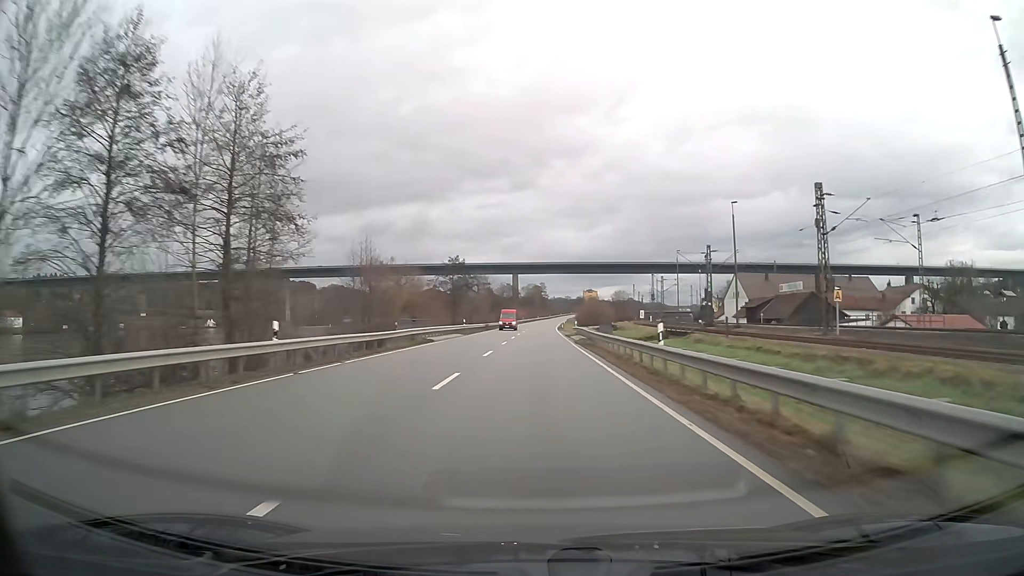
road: primary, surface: asphalt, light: Day
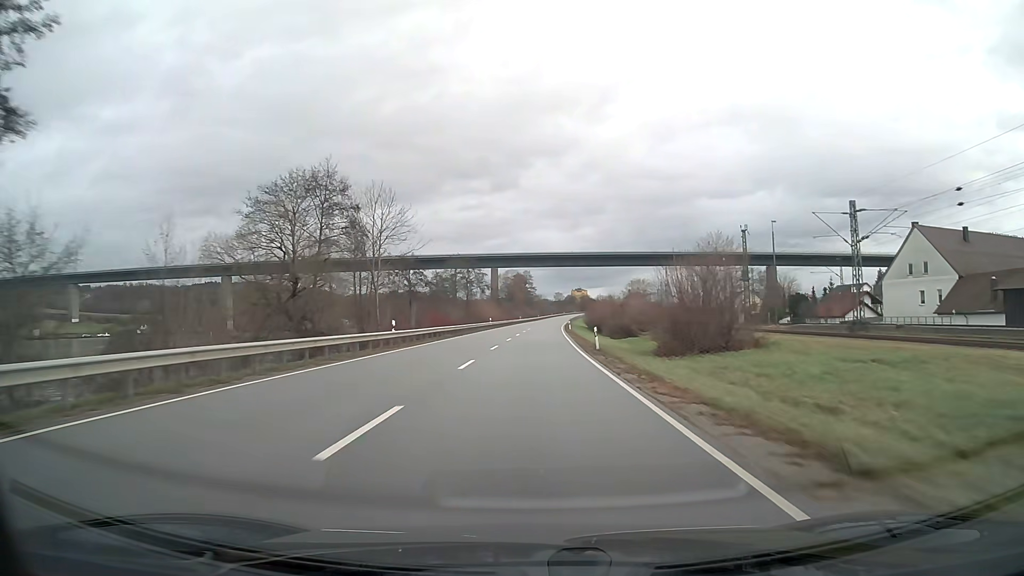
(+1.0, +79.1) m; +1°
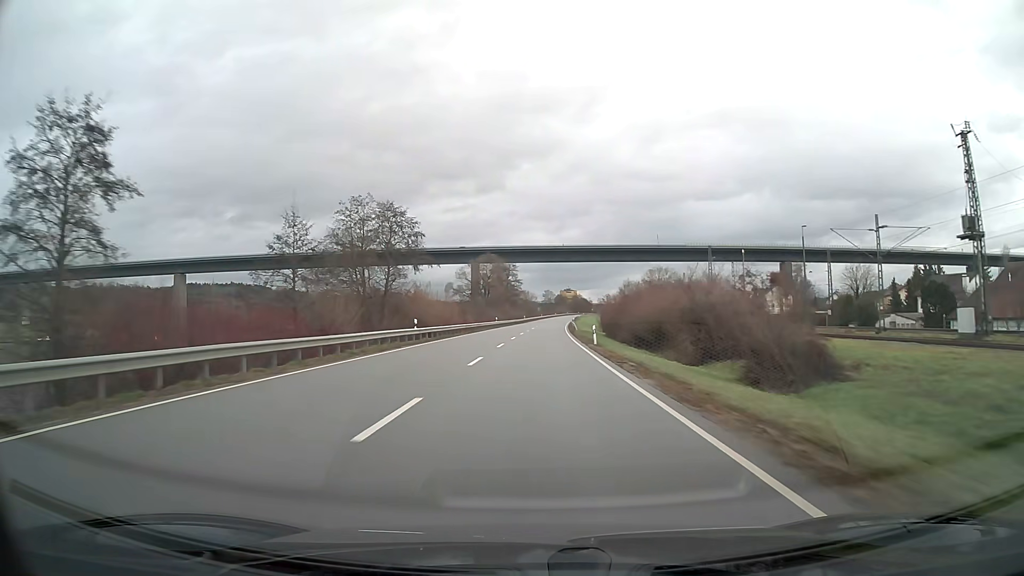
(+0.4, +47.4) m; +1°
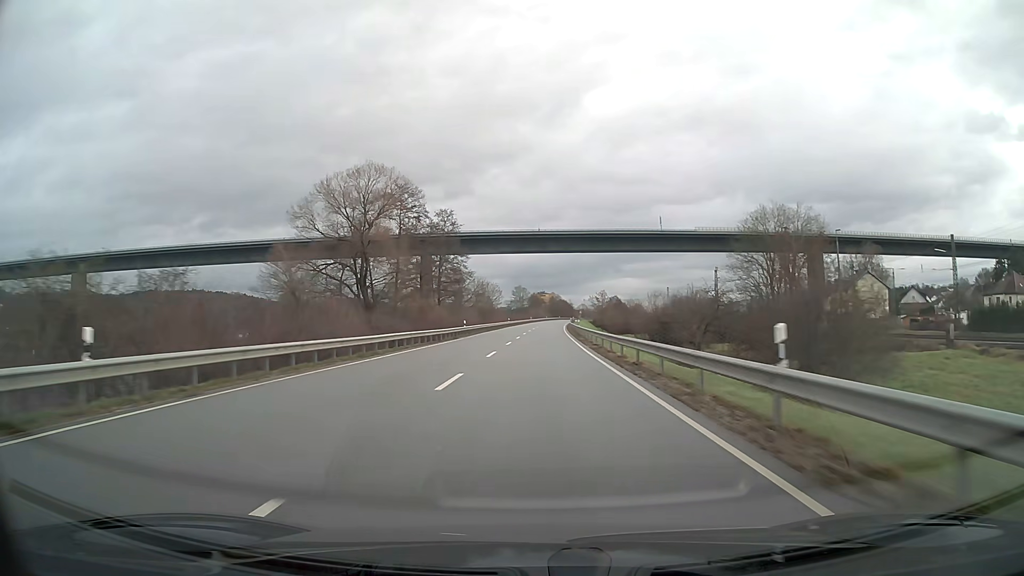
(+1.7, +78.8) m; +2°
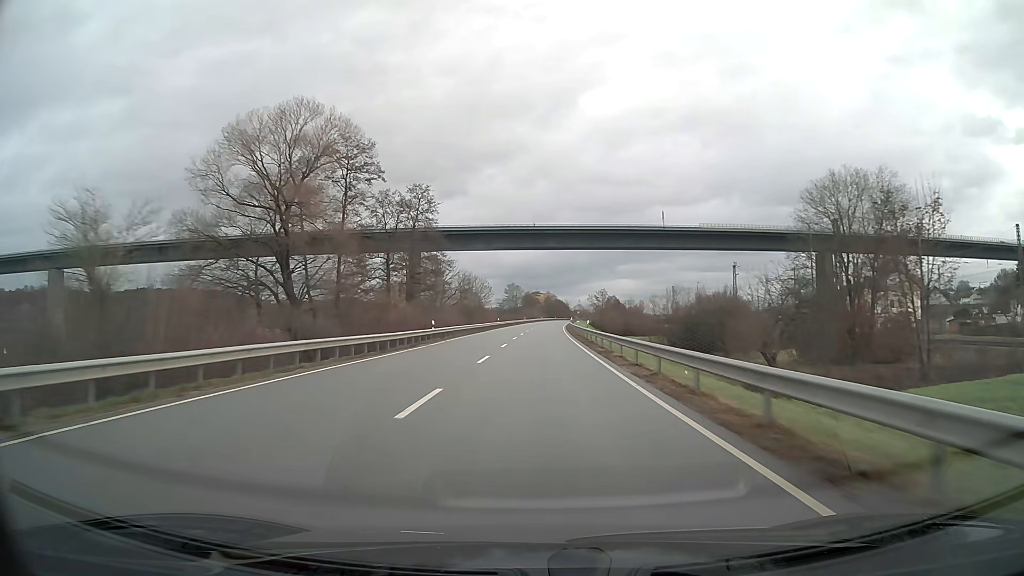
(+0.1, +15.8) m; 0°
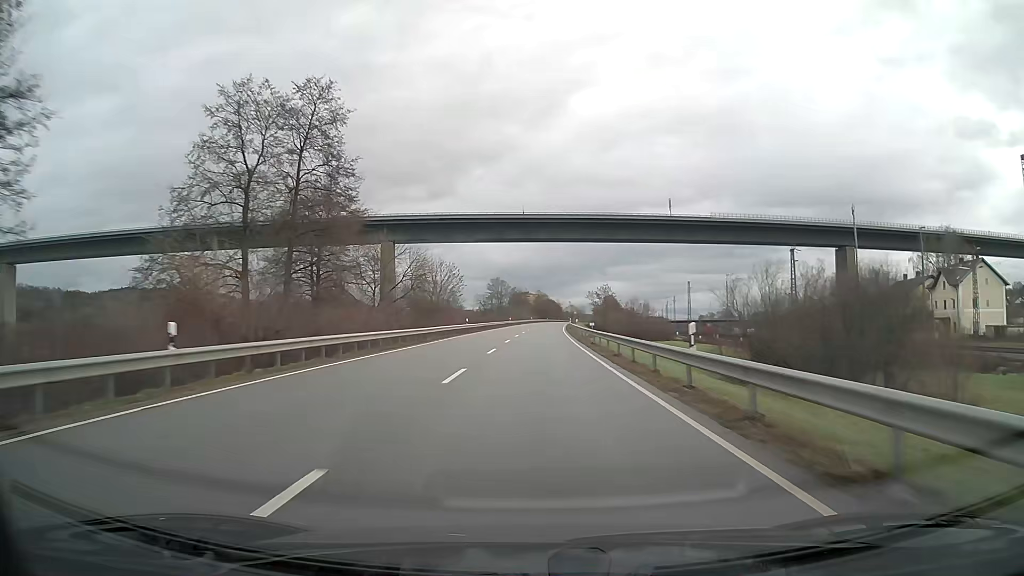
(+0.2, +31.5) m; +1°
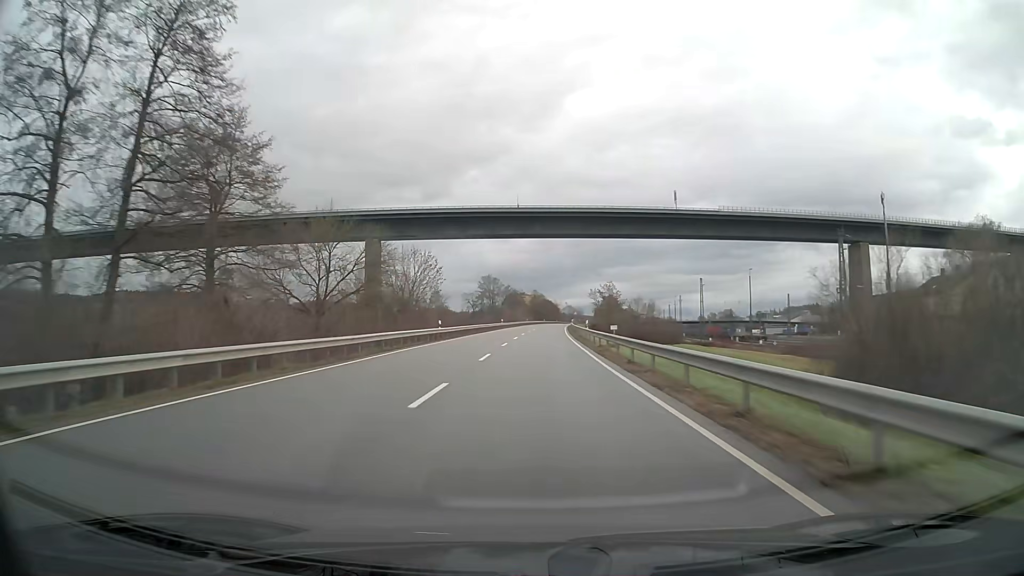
(+0.1, +15.8) m; 0°
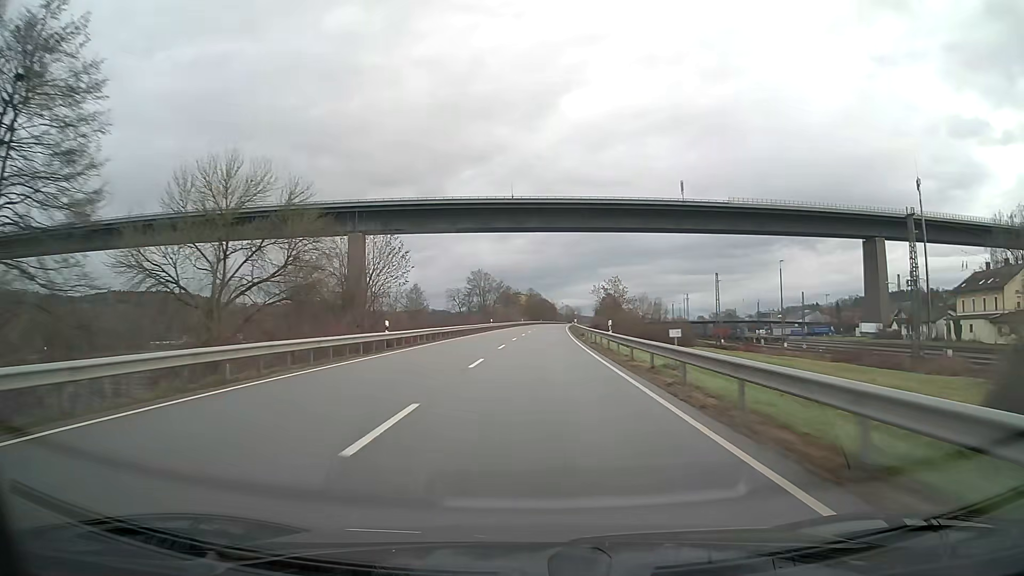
(+0.1, +15.8) m; 0°
(0, +10) (0, +20) (0, +30) (0, +40) (+1, +50) (+1, +60) (+1, +70) (+2, +80) (+2, +90) (+3, +100) m
